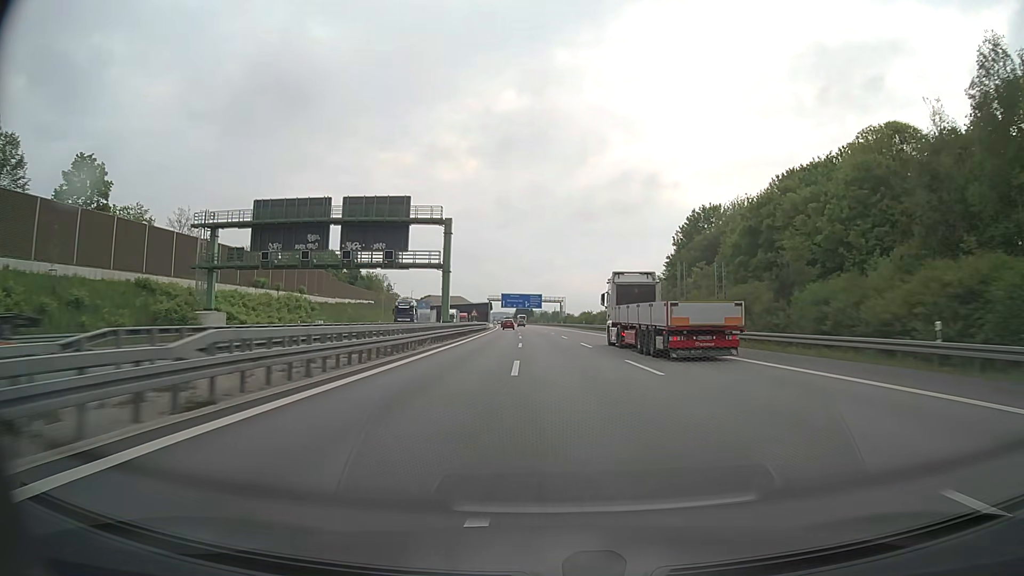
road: motorway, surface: asphalt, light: Day
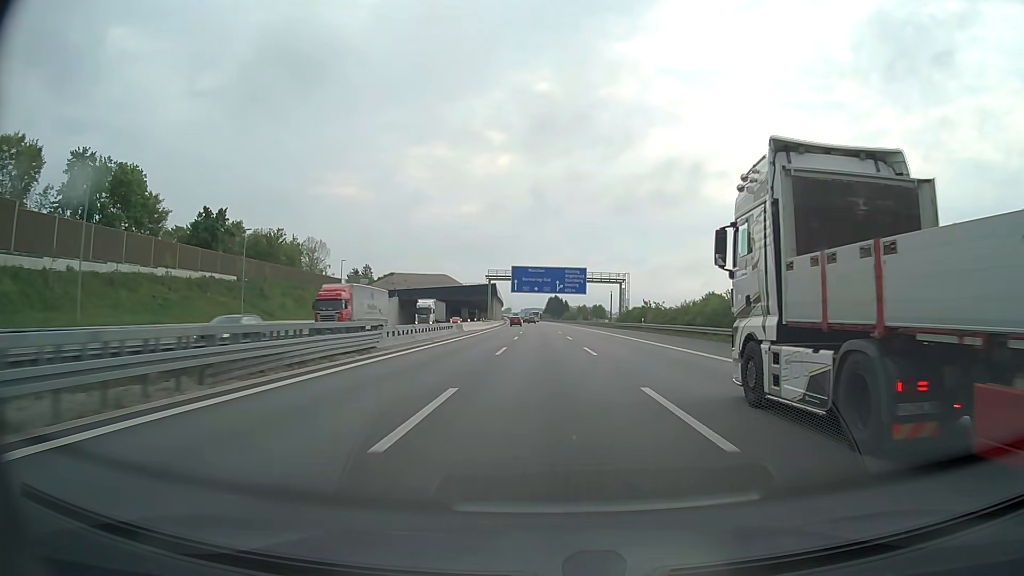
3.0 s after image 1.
(-2.5, +99.5) m; -3°
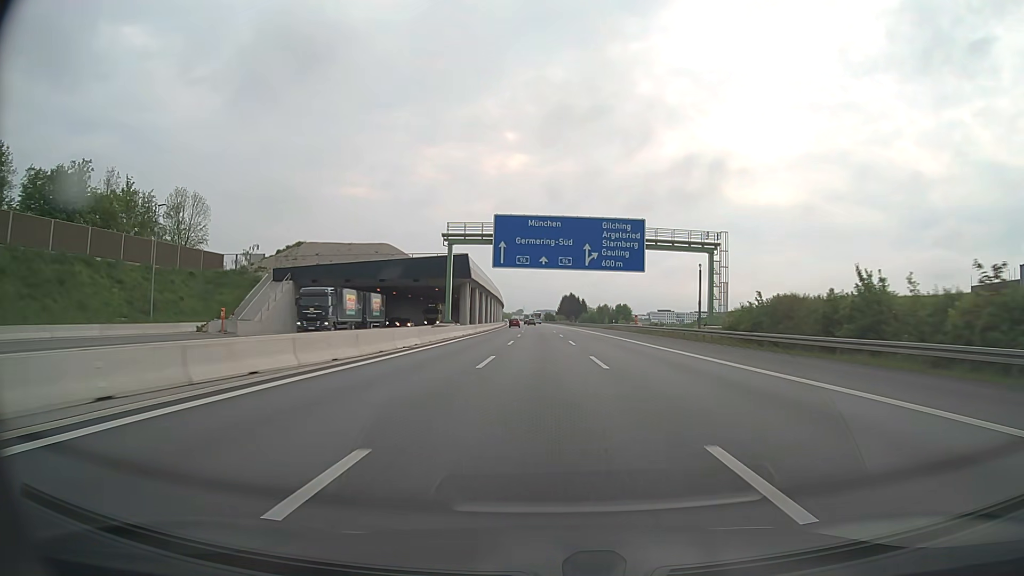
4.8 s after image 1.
(-0.5, +59.6) m; -1°
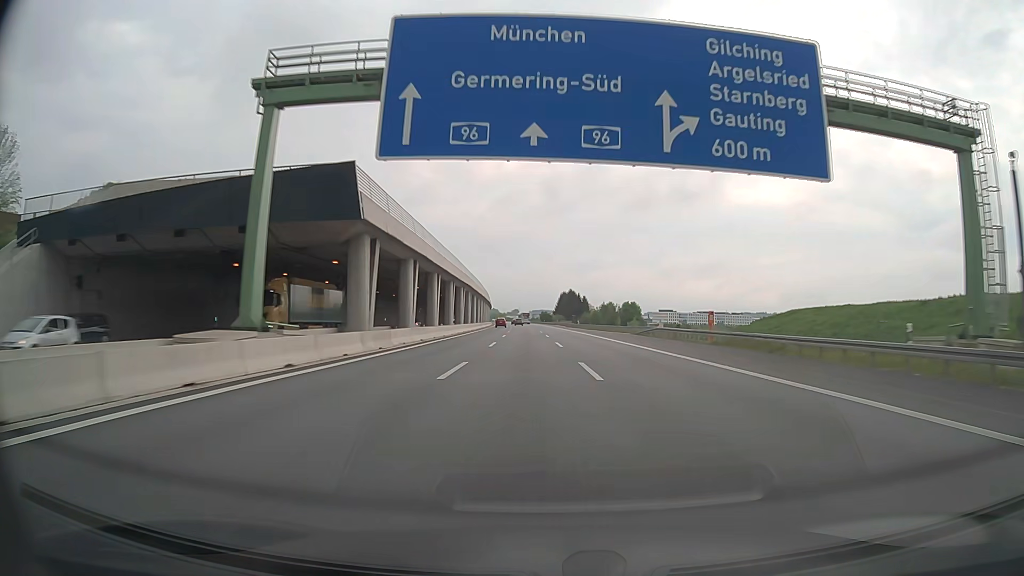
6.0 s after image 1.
(-0.1, +39.7) m; 0°
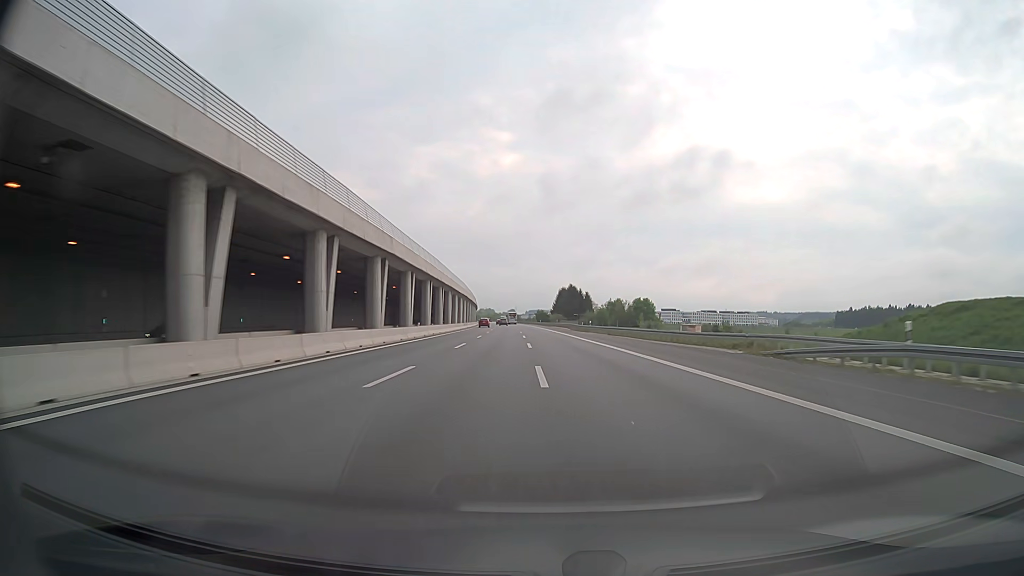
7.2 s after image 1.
(+0.1, +39.6) m; 0°
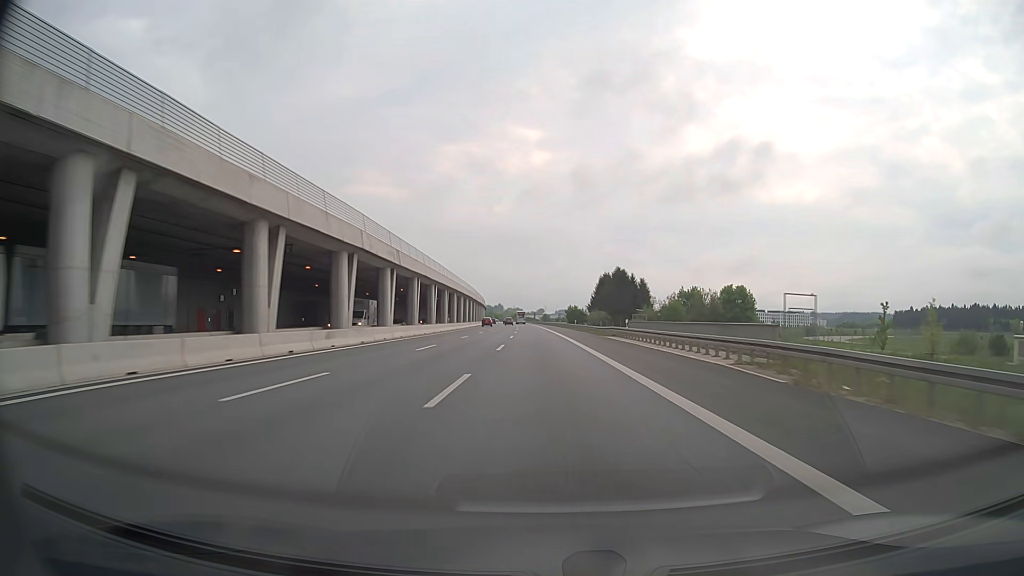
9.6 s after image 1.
(-1.5, +79.1) m; -2°
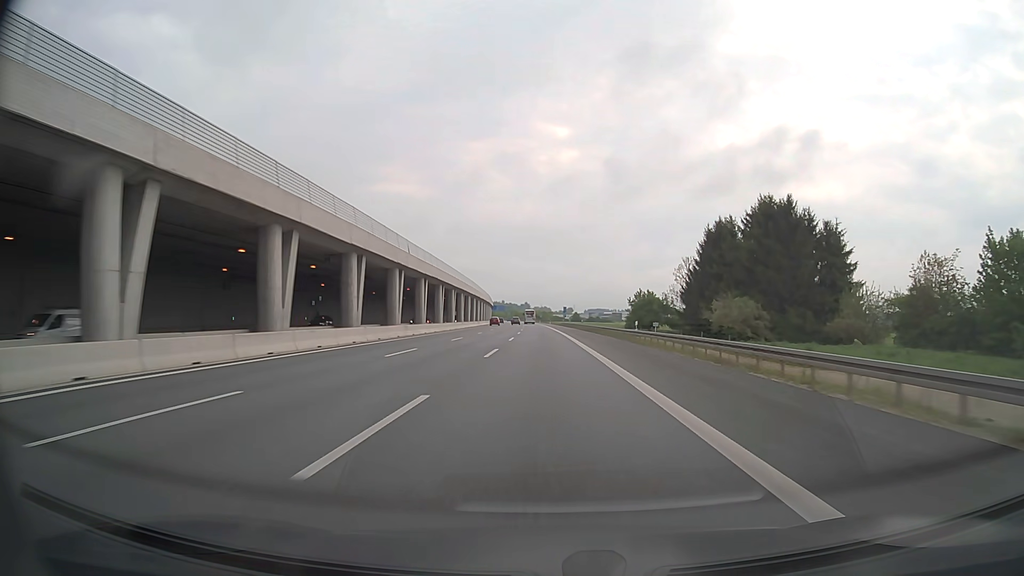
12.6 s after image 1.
(-2.4, +98.8) m; -3°
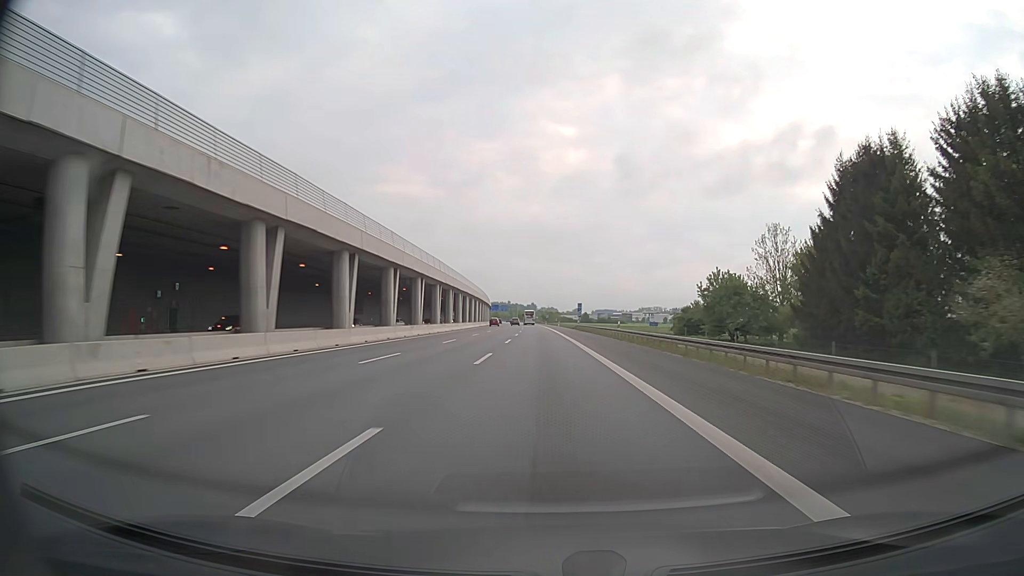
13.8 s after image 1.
(-0.2, +39.3) m; -1°
(0, +10) (0, +20) (0, +30) (0, +40) (0, +50) (-1, +60) (-1, +70) (-1, +80) (-1, +90) (-1, +100) m
